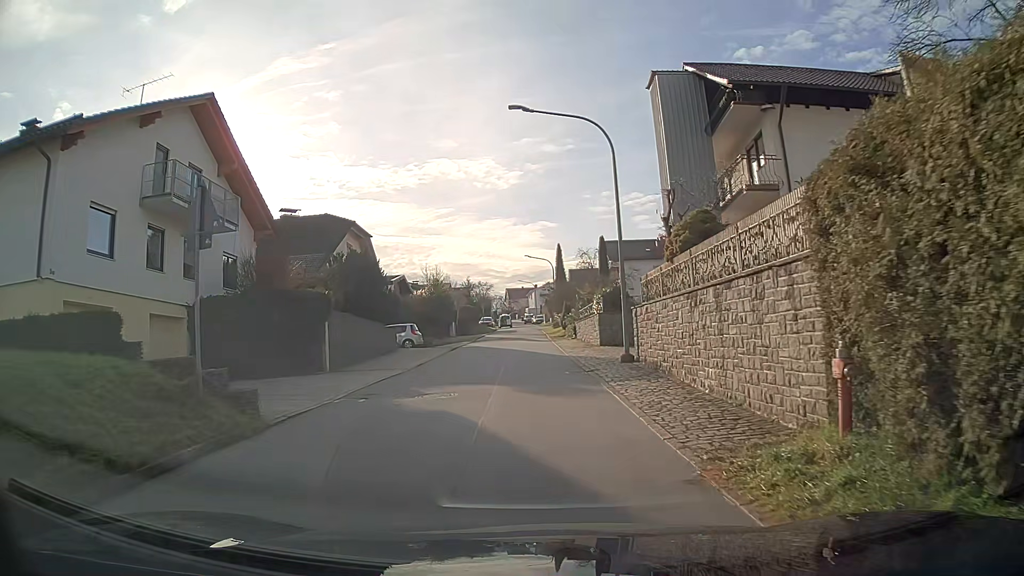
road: residential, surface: asphalt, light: Day
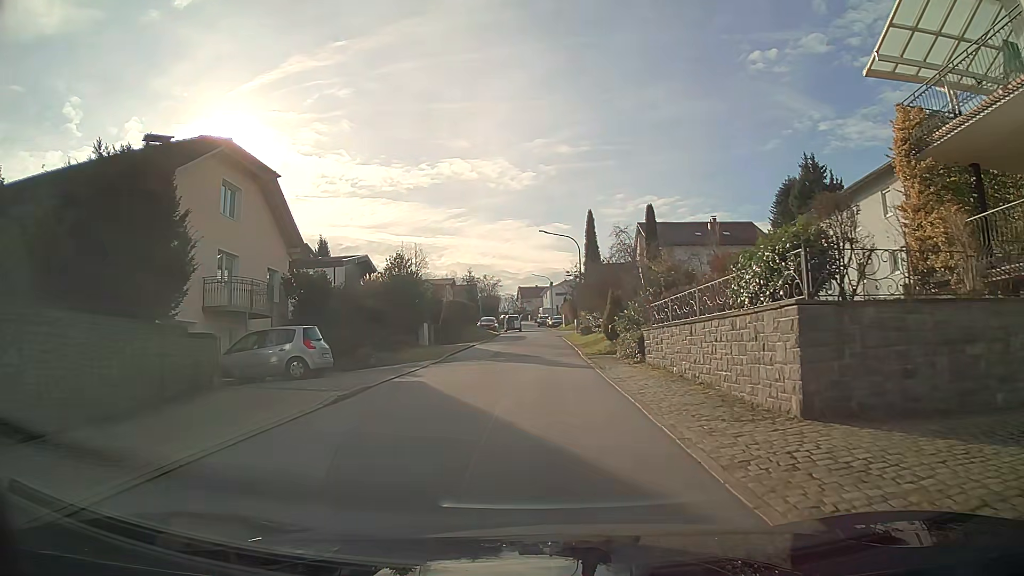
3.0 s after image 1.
(-0.2, +21.0) m; 0°
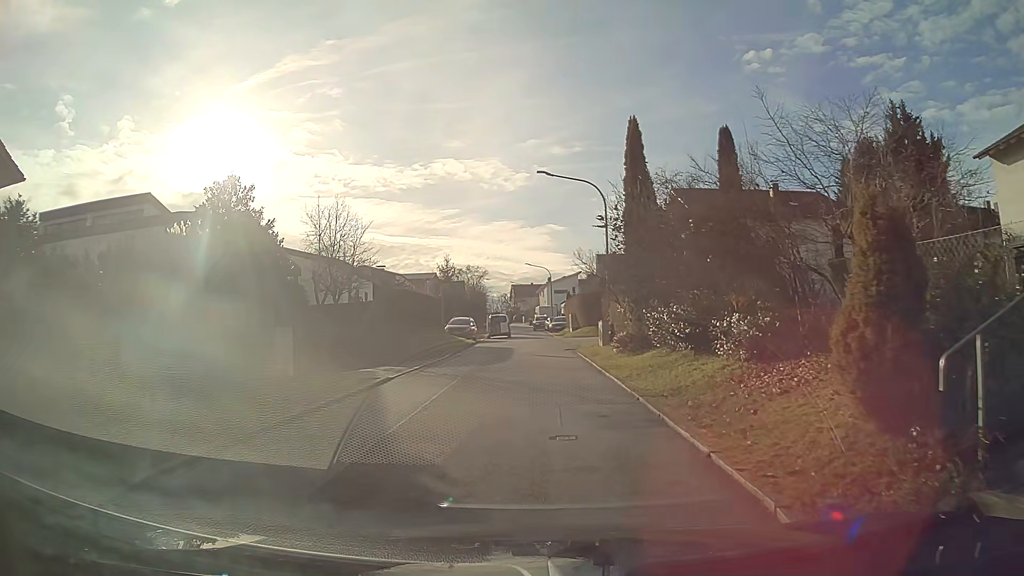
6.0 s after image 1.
(0.0, +20.5) m; -1°
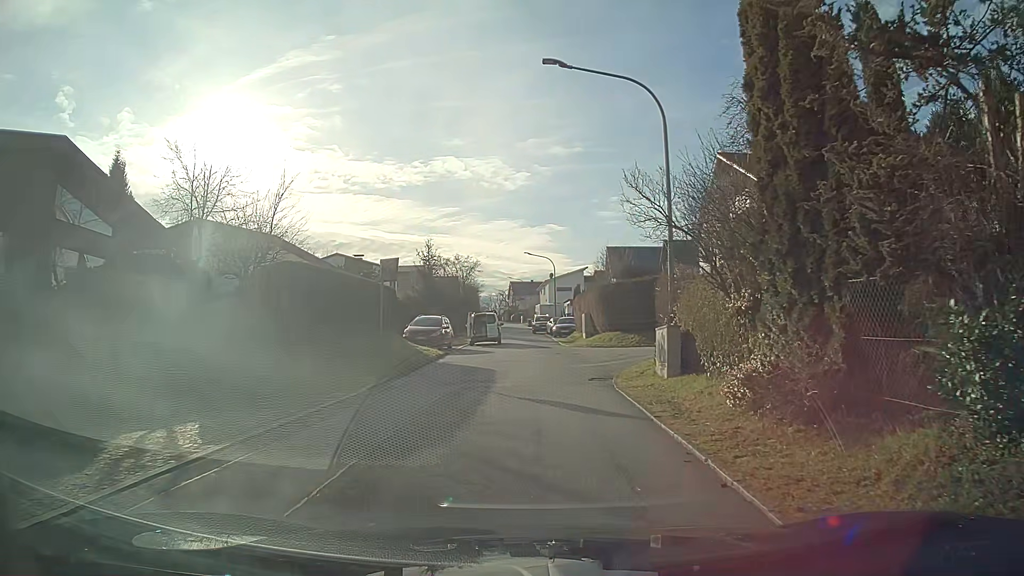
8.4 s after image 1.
(0.0, +13.2) m; 0°
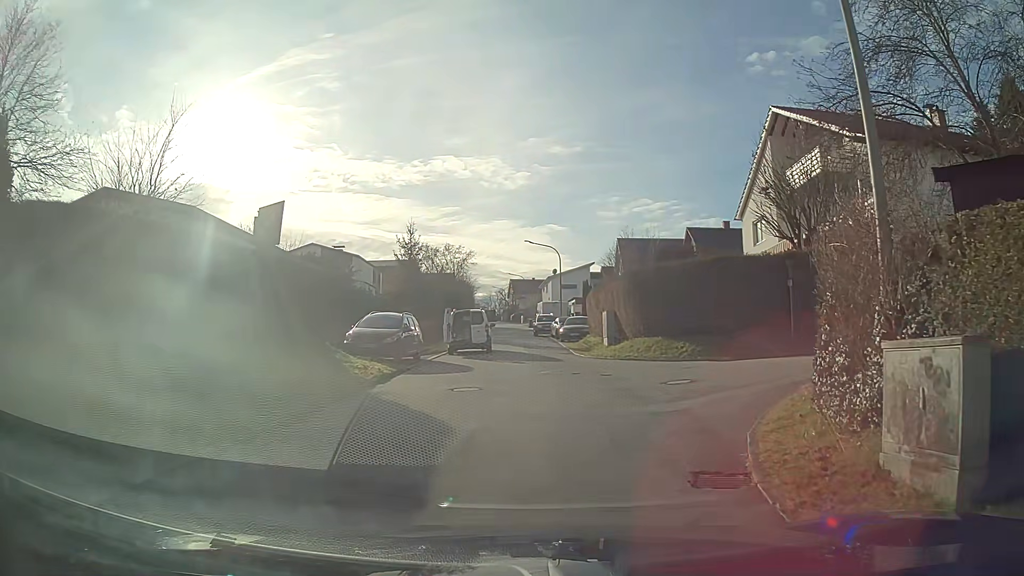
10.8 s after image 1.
(0.0, +9.7) m; 0°
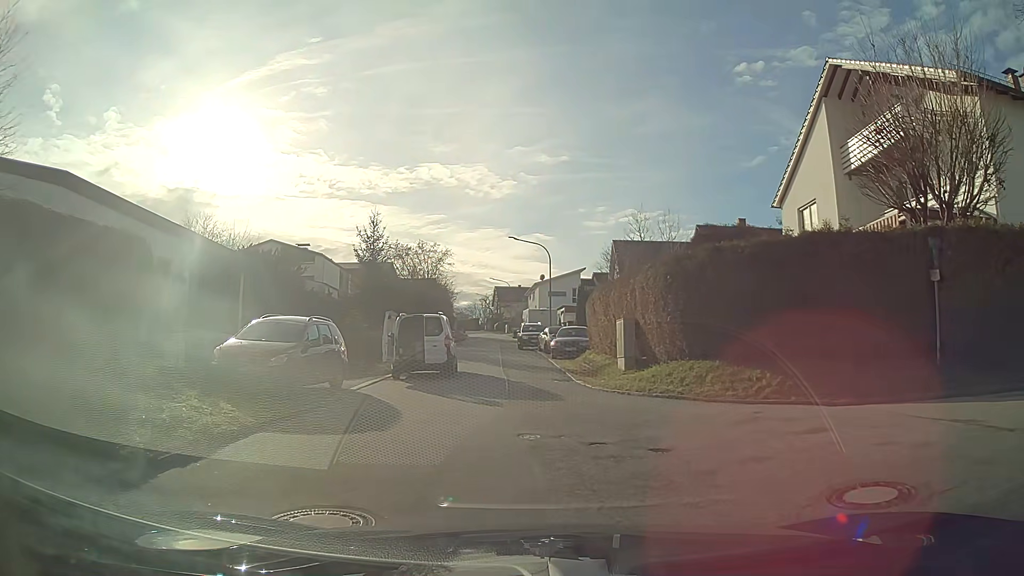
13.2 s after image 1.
(+0.1, +8.2) m; +1°
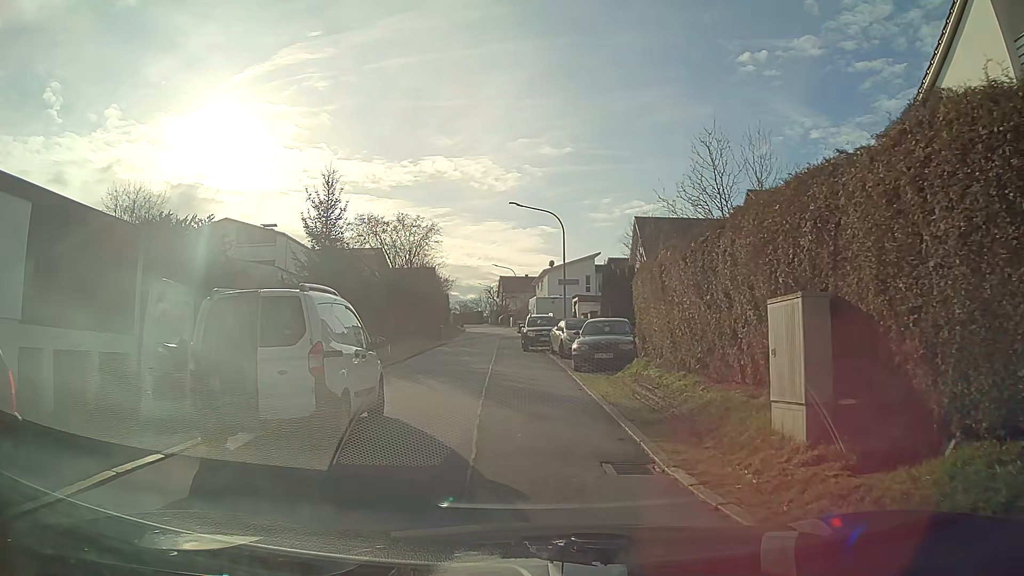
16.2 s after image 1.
(+0.1, +11.3) m; 0°
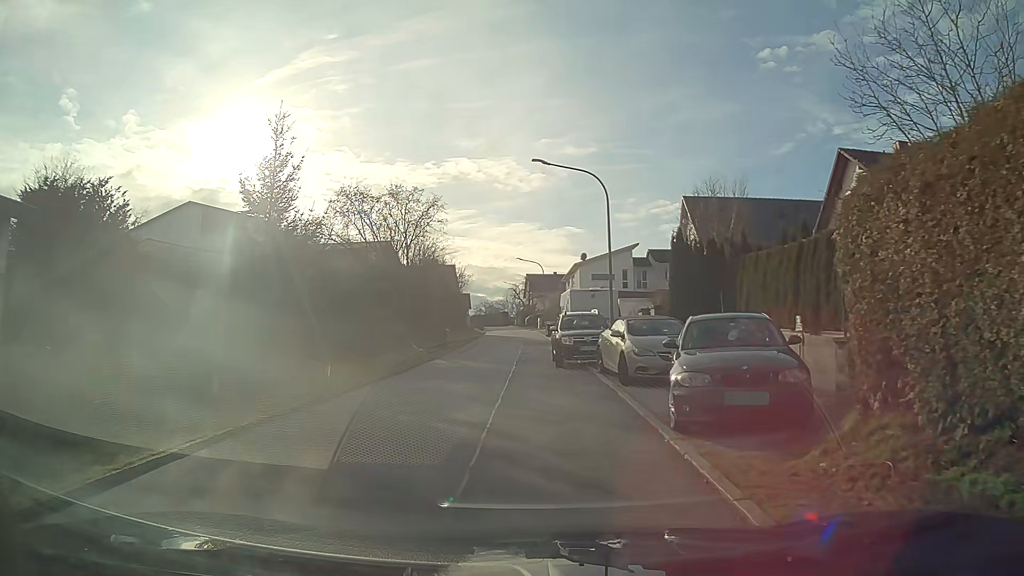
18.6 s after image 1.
(-0.3, +10.1) m; -3°
(-1, +10) (-1, +20) (-2, +30) (-1, +40) (-1, +50) (-1, +60) (-1, +70) (-2, +80) (-2, +90) (-3, +100) m
